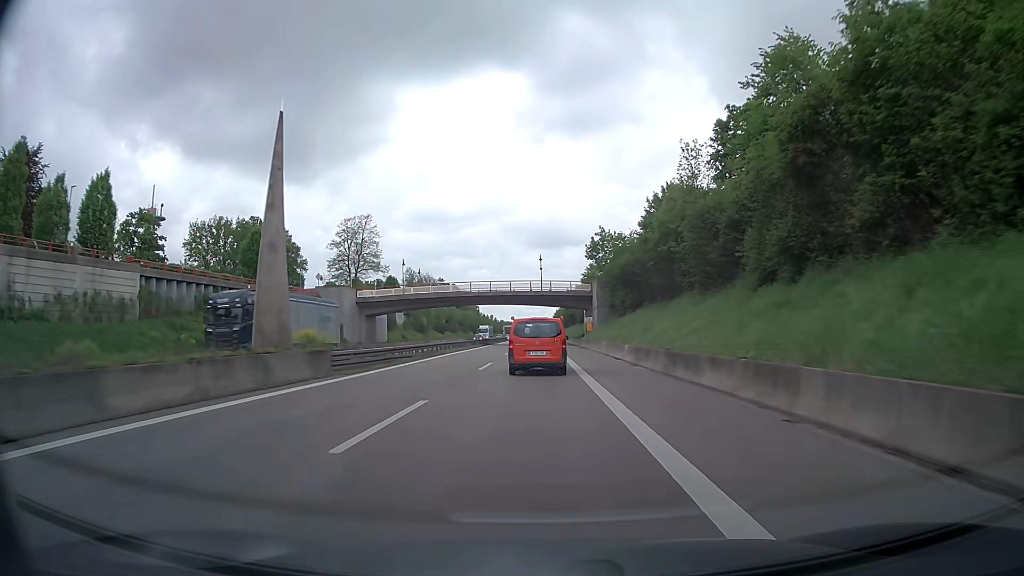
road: trunk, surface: asphalt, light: Day
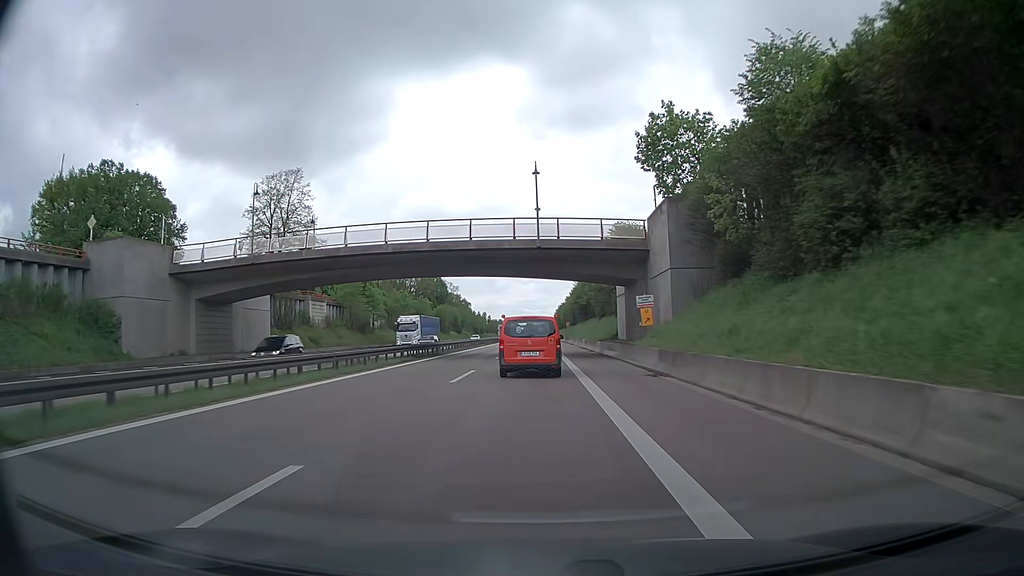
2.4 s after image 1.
(+0.1, +42.9) m; 0°
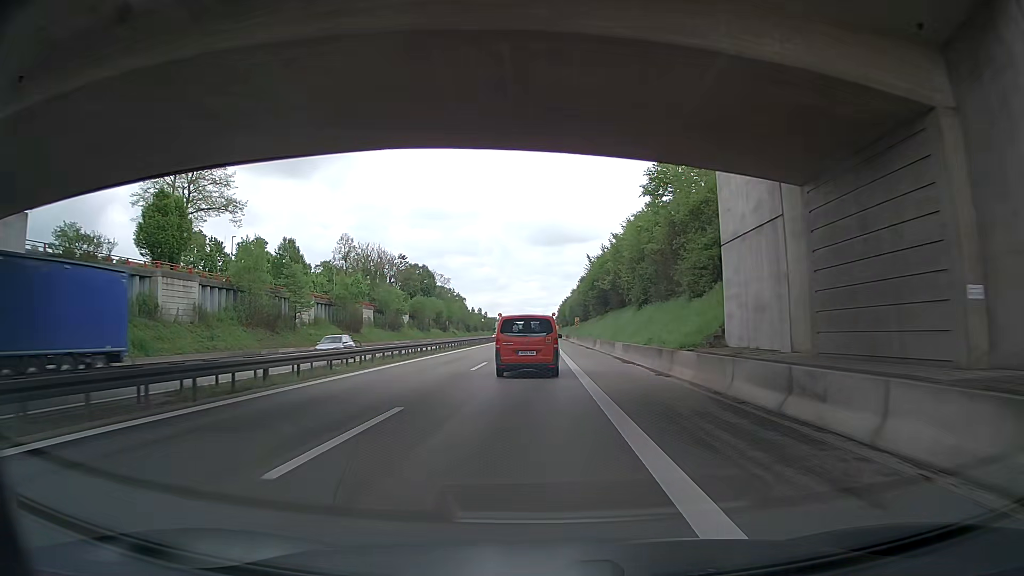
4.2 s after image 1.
(-0.1, +30.7) m; 0°
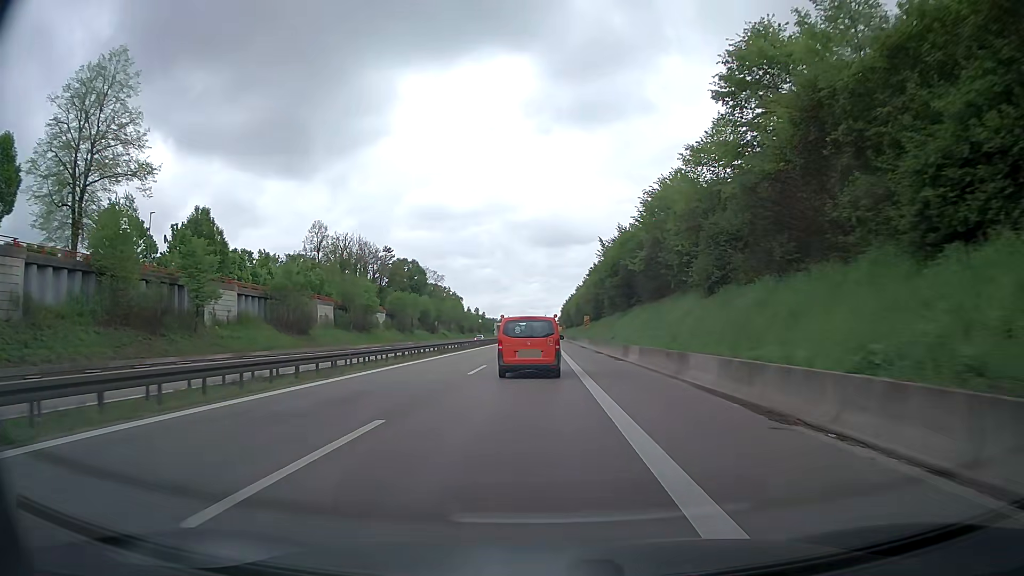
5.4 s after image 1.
(-0.2, +19.7) m; -1°
(0, +10) (0, +20) (0, +30) (0, +40) (0, +50) (0, +60) (0, +70) (+1, +80) (+1, +90) (+1, +100) m
